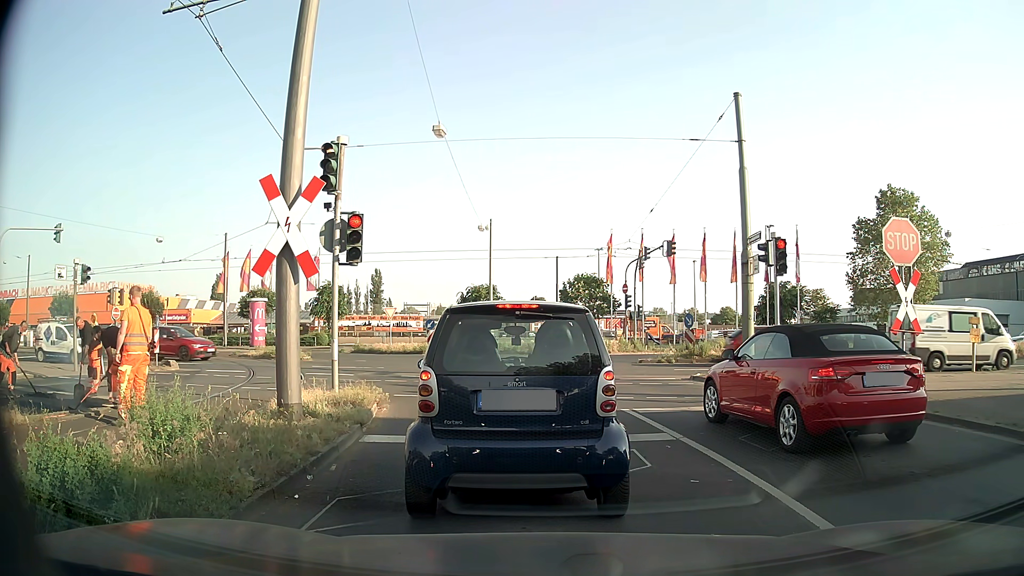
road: secondary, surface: asphalt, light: Day
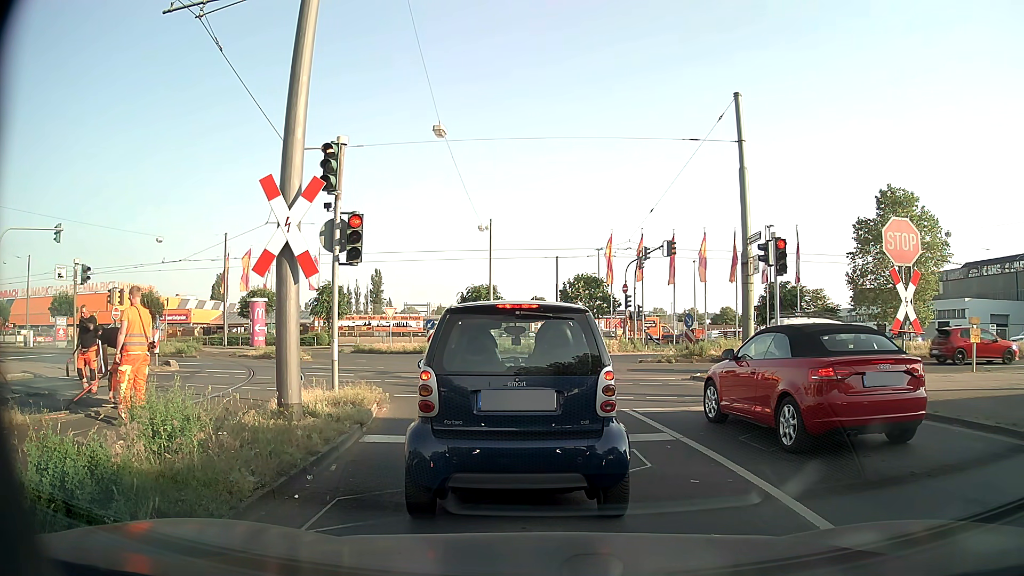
(0.0, 0.0) m; 0°
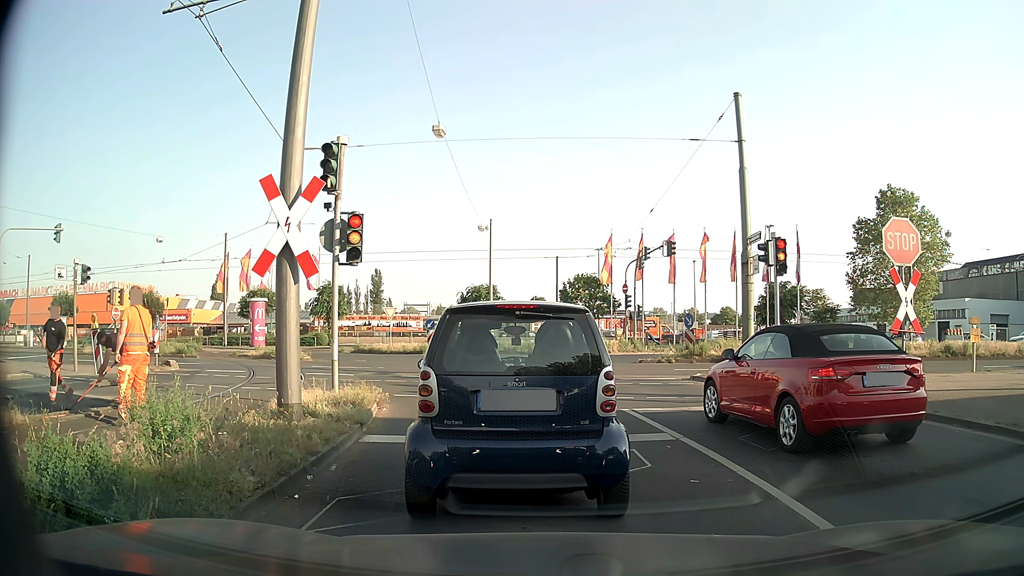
(0.0, 0.0) m; 0°
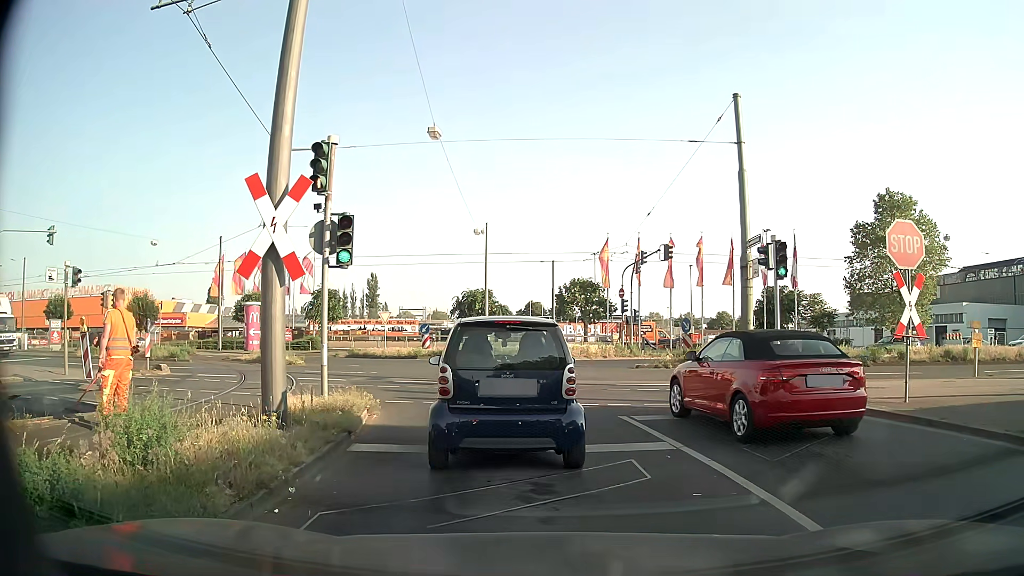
(0.0, +0.3) m; 0°
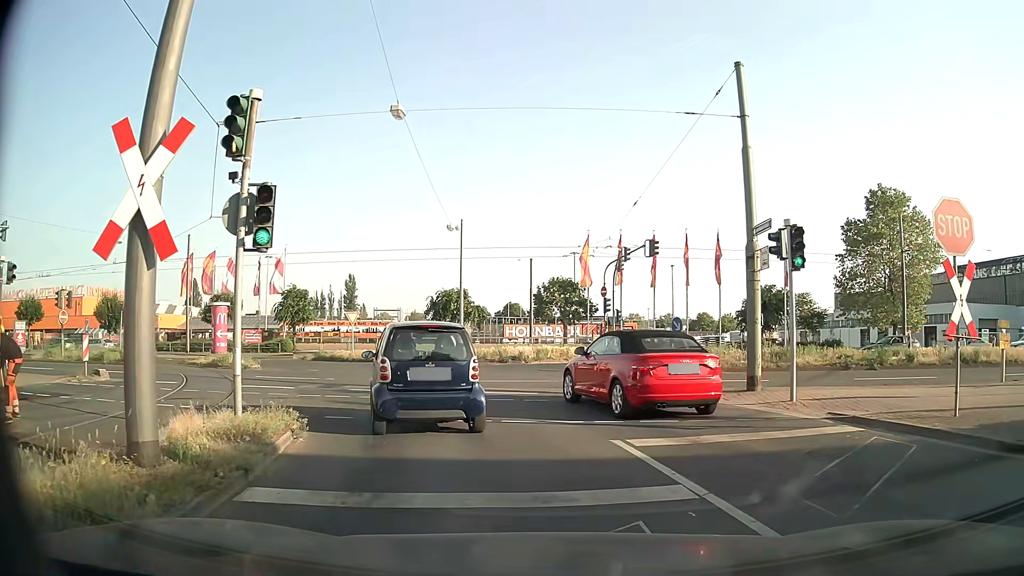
(0.0, +2.6) m; 0°
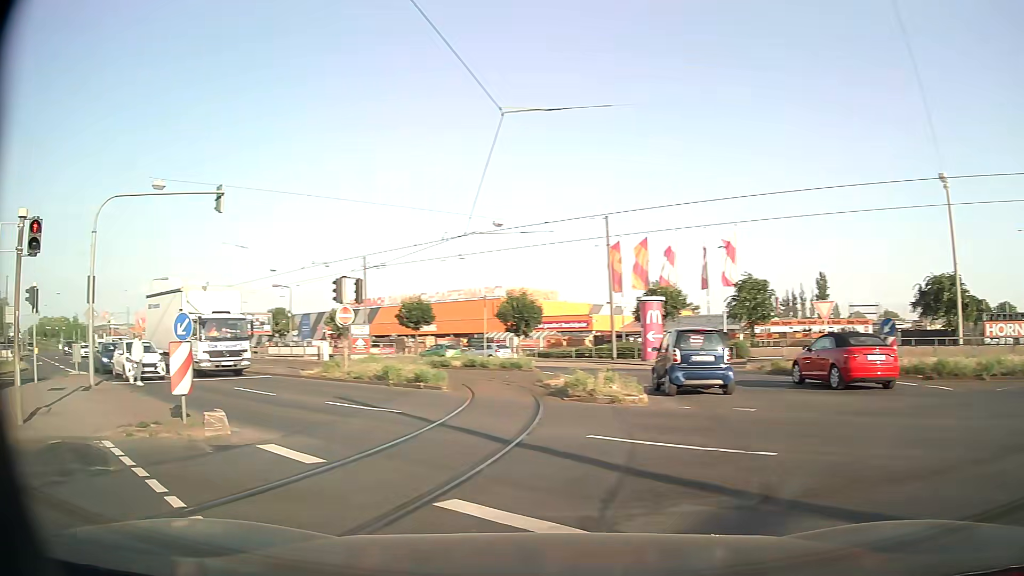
(-2.4, +12.9) m; -40°
